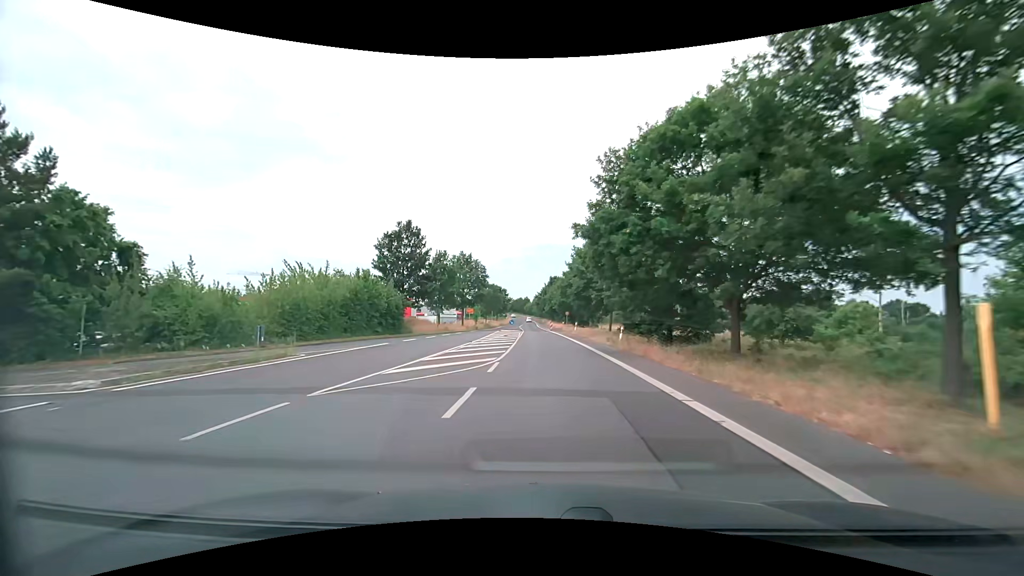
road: tertiary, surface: asphalt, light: Day
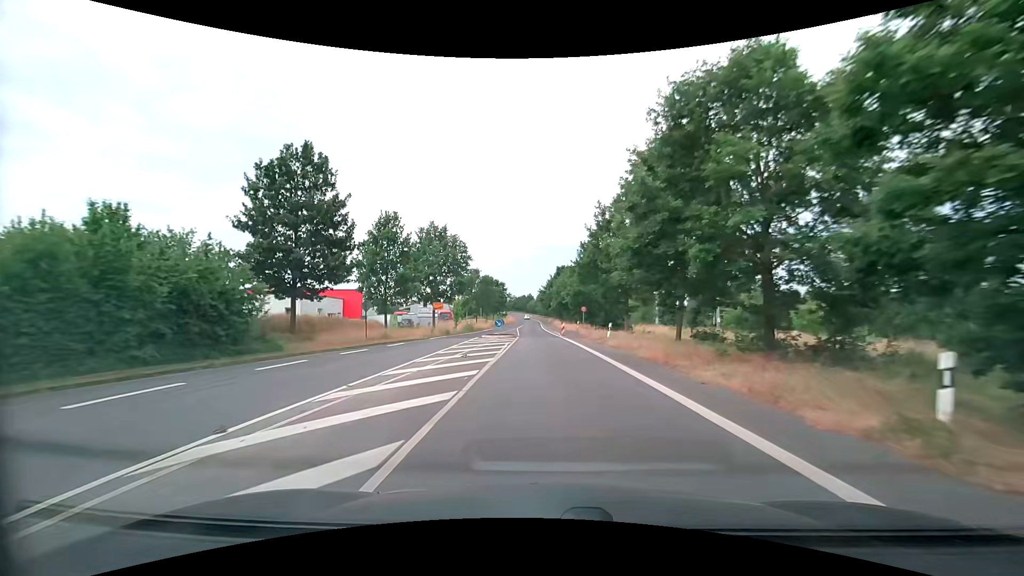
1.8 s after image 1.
(-0.1, +23.7) m; -1°
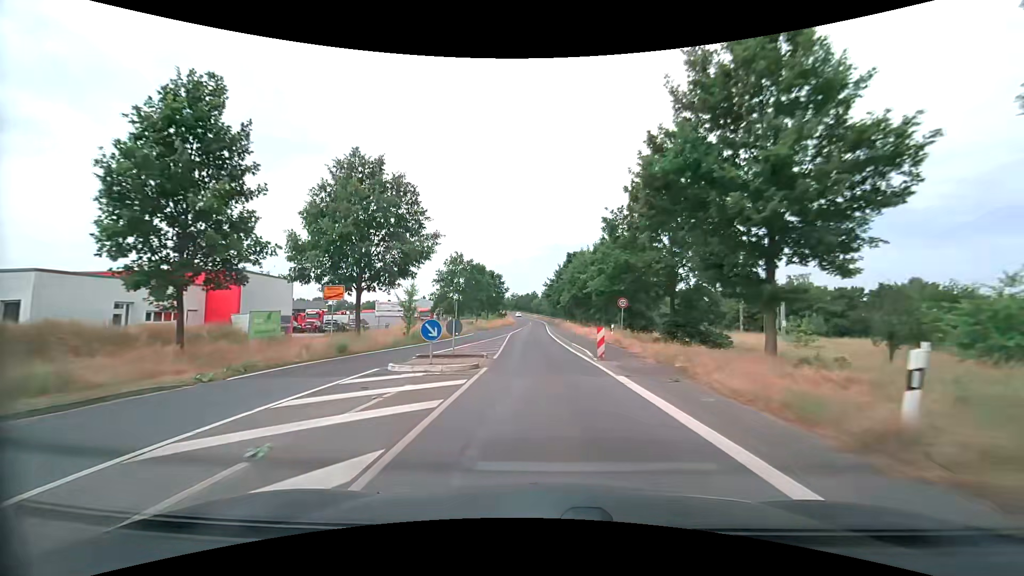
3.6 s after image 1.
(-0.1, +23.8) m; 0°
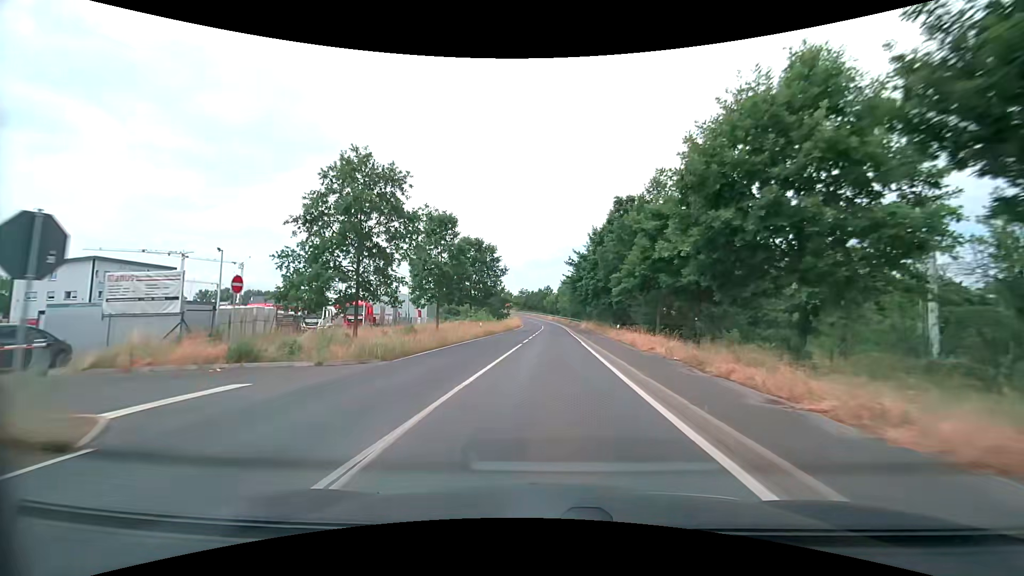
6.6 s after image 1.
(-1.1, +40.0) m; -1°
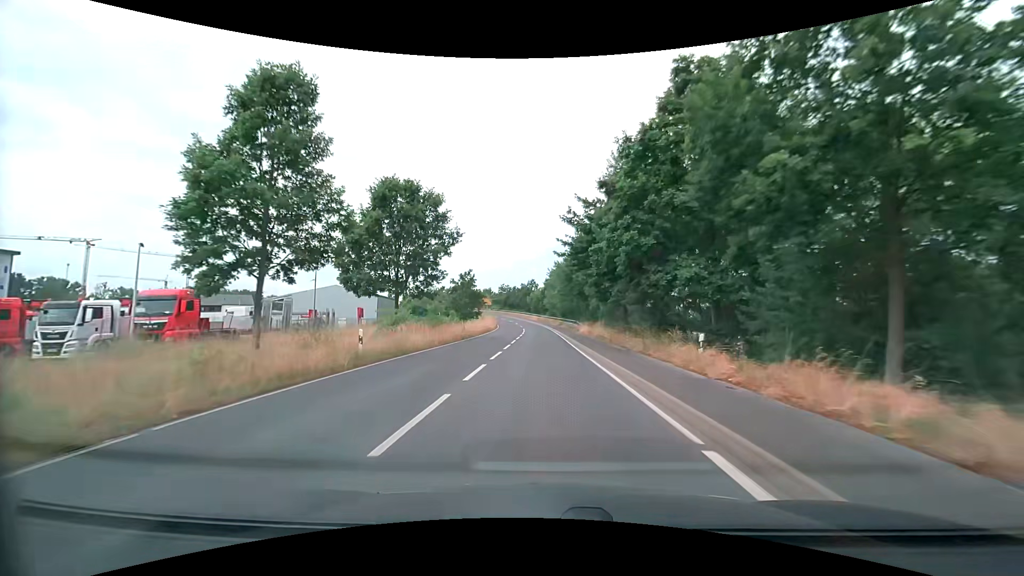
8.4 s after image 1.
(+0.3, +24.5) m; +1°
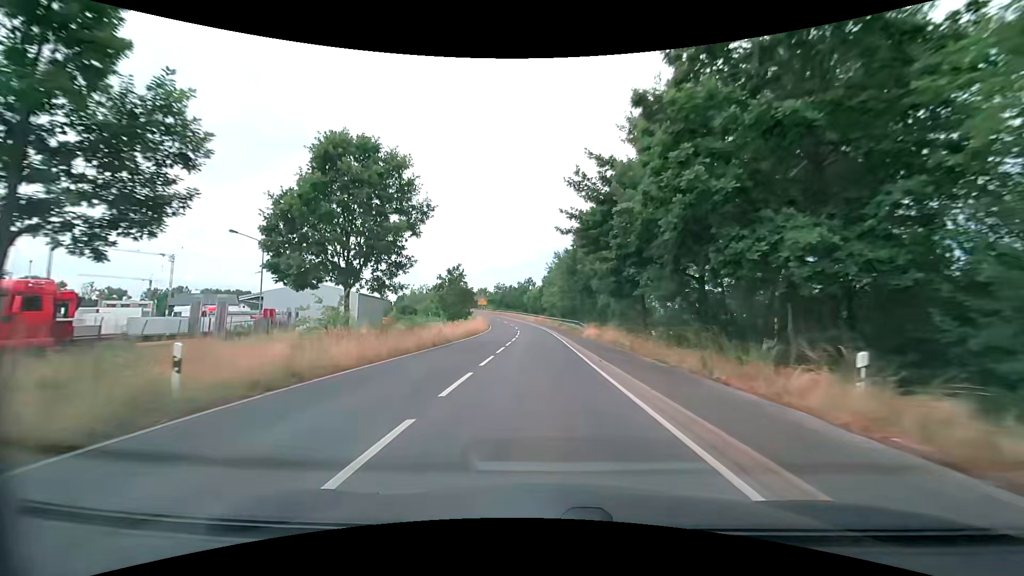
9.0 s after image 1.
(0.0, +8.3) m; 0°
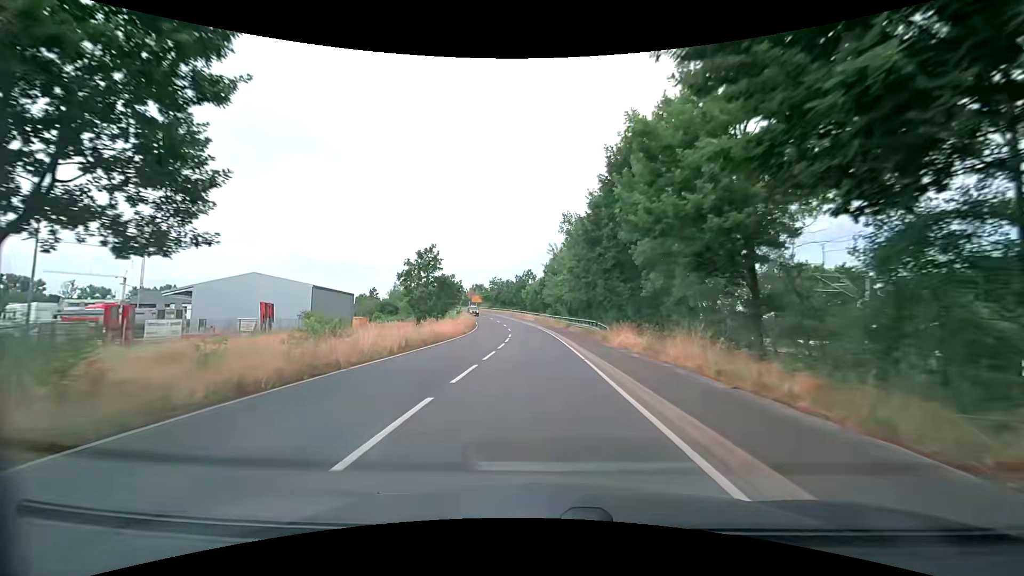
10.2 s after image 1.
(-0.1, +16.7) m; 0°
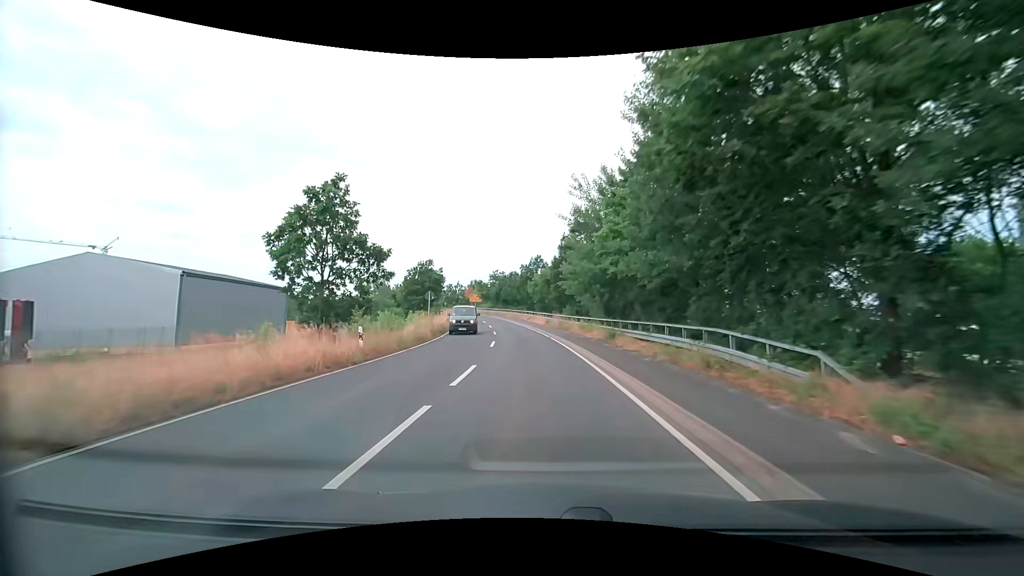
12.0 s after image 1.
(-0.2, +25.5) m; -1°
(0, +10) (0, +20) (-1, +30) (-2, +40) (-3, +50) (-5, +60) (-7, +70) (-9, +79) (-12, +89) (-15, +98) m
